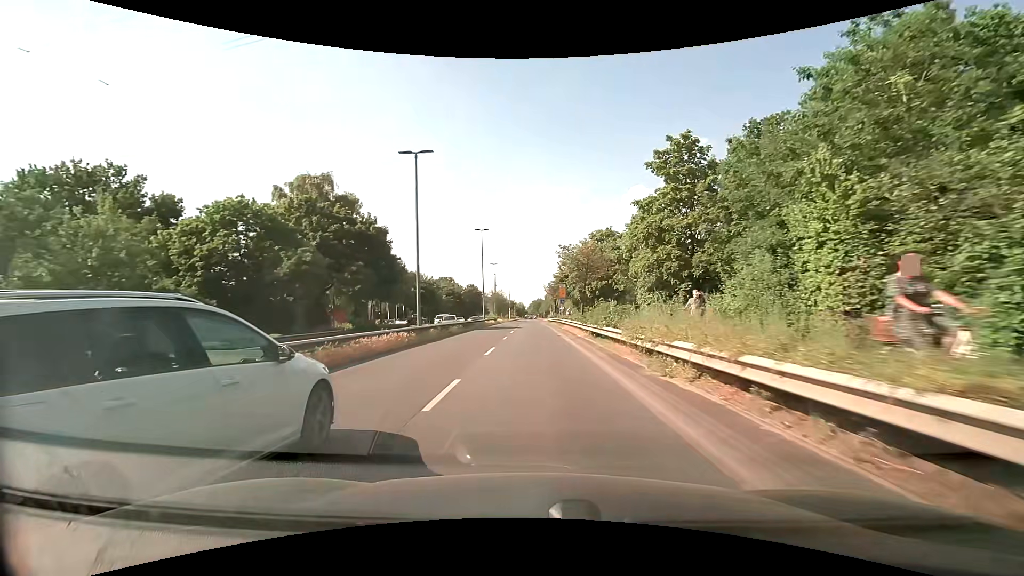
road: primary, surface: asphalt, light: Day
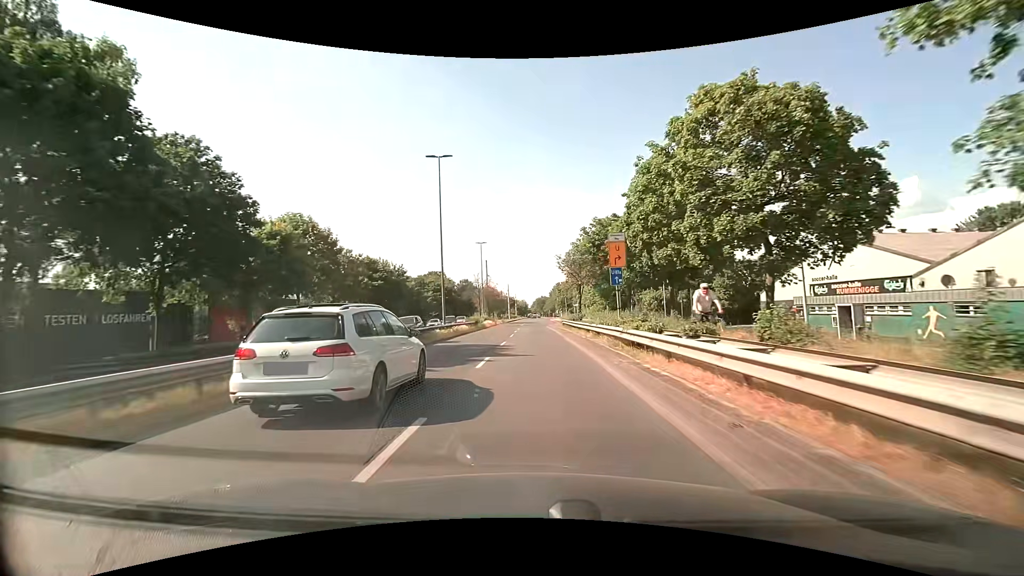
(-0.2, +30.5) m; -1°
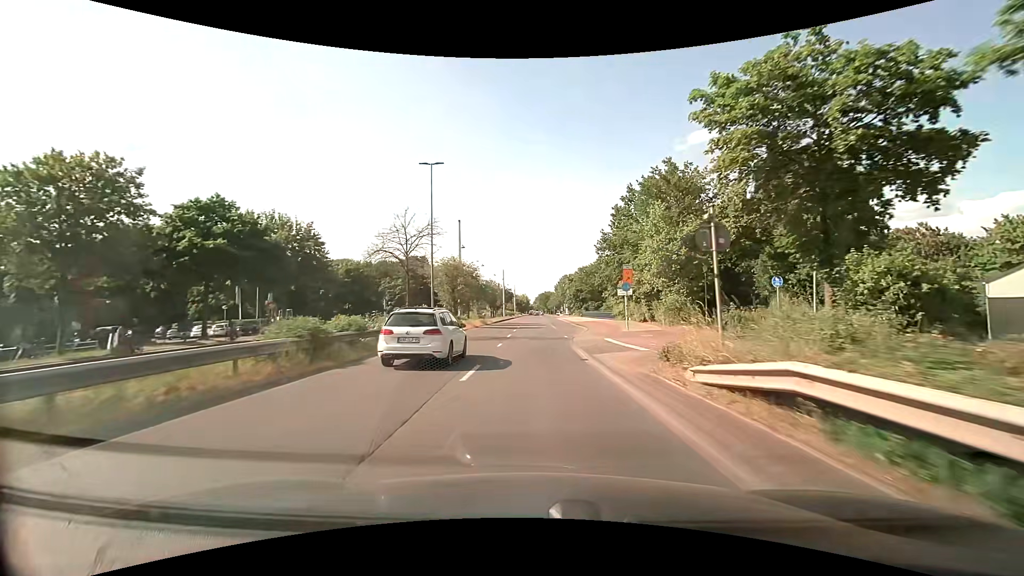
(0.0, +38.3) m; -1°
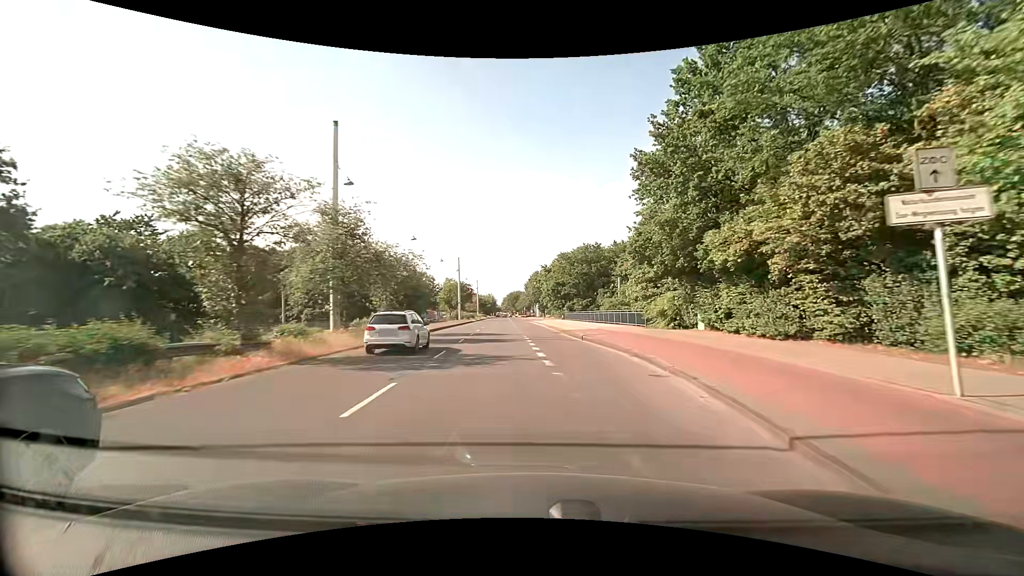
(+0.7, +30.2) m; +4°
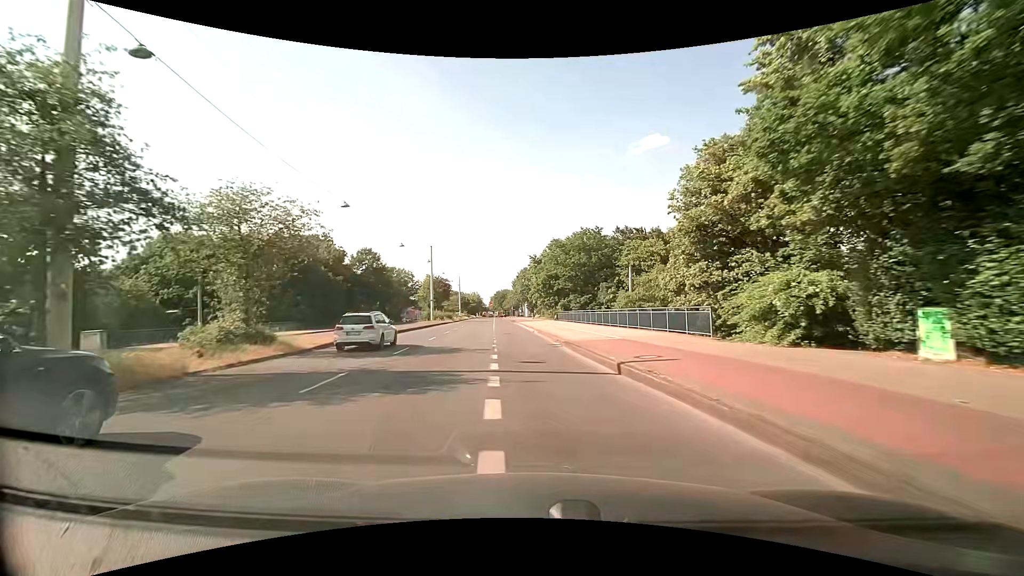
(+0.3, +15.1) m; +1°
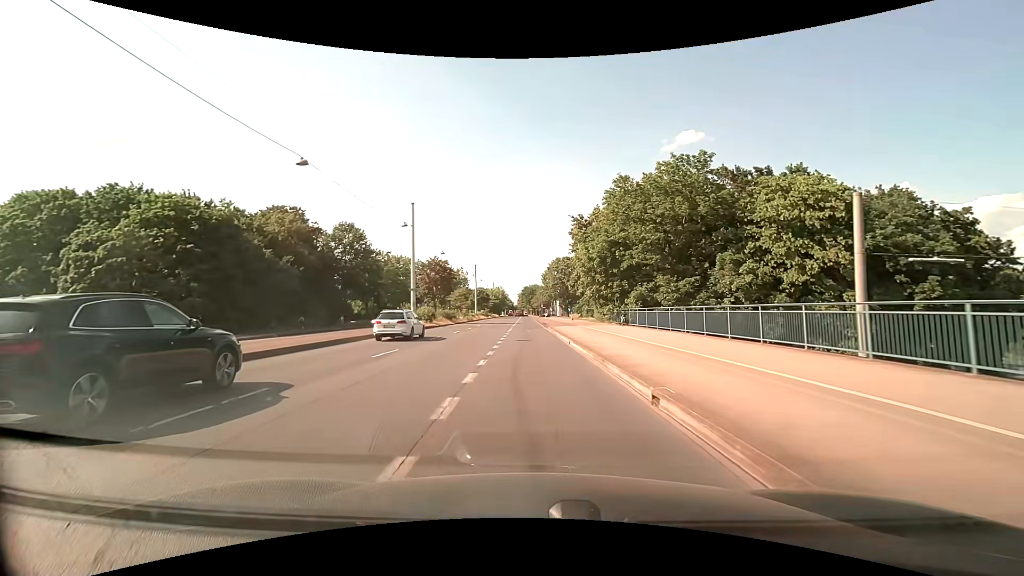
(-1.2, +30.2) m; -3°
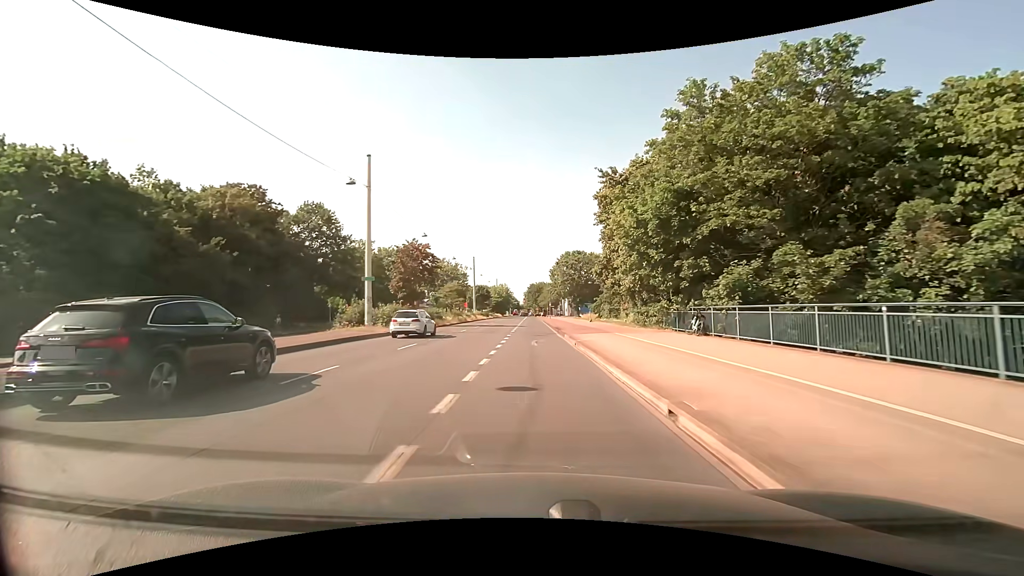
(-0.1, +15.1) m; 0°
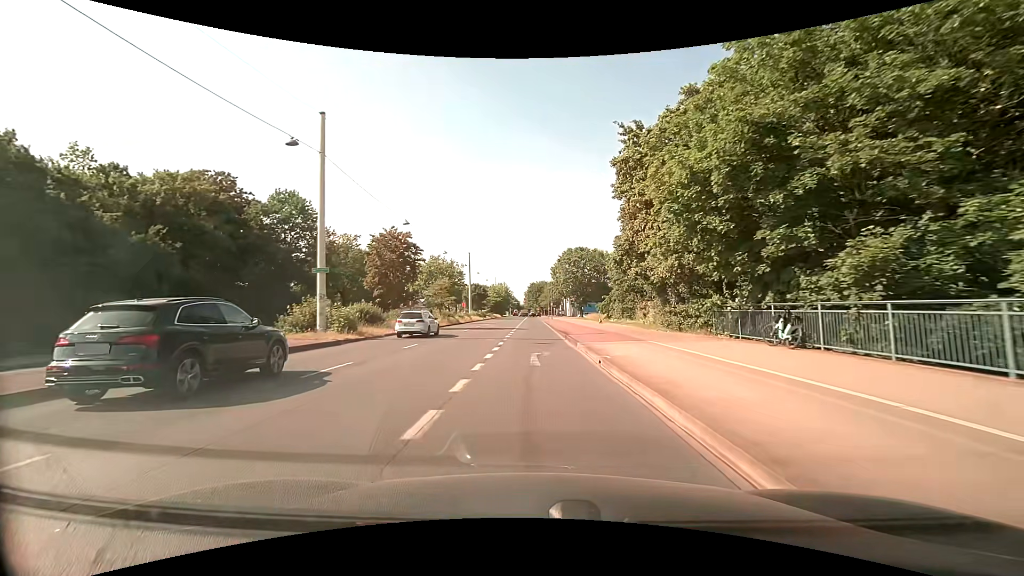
(0.0, +7.5) m; 0°
(0, +10) (0, +20) (0, +30) (0, +40) (0, +50) (-1, +60) (-1, +70) (-1, +80) (-1, +90) (-1, +100) m
